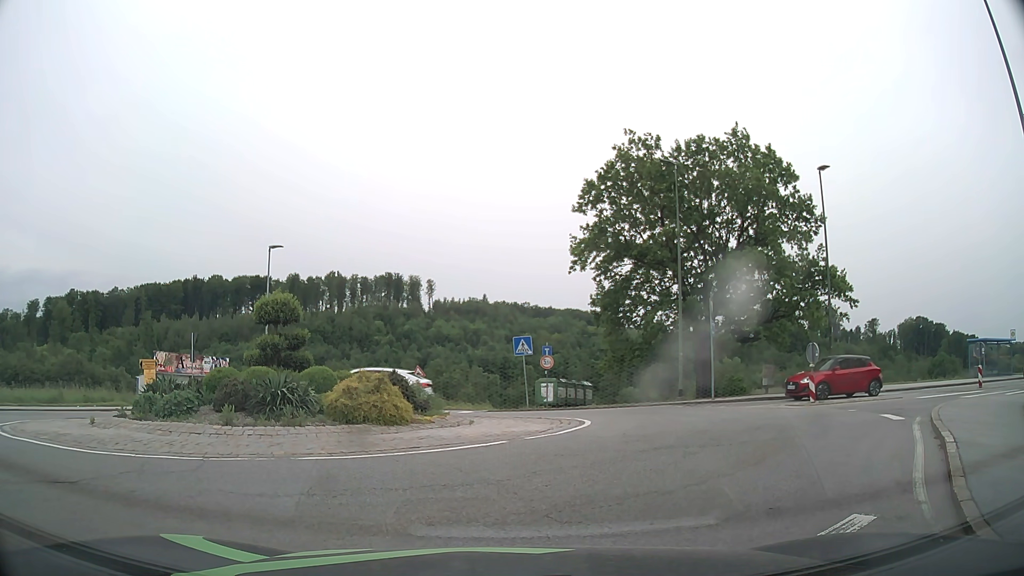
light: Day
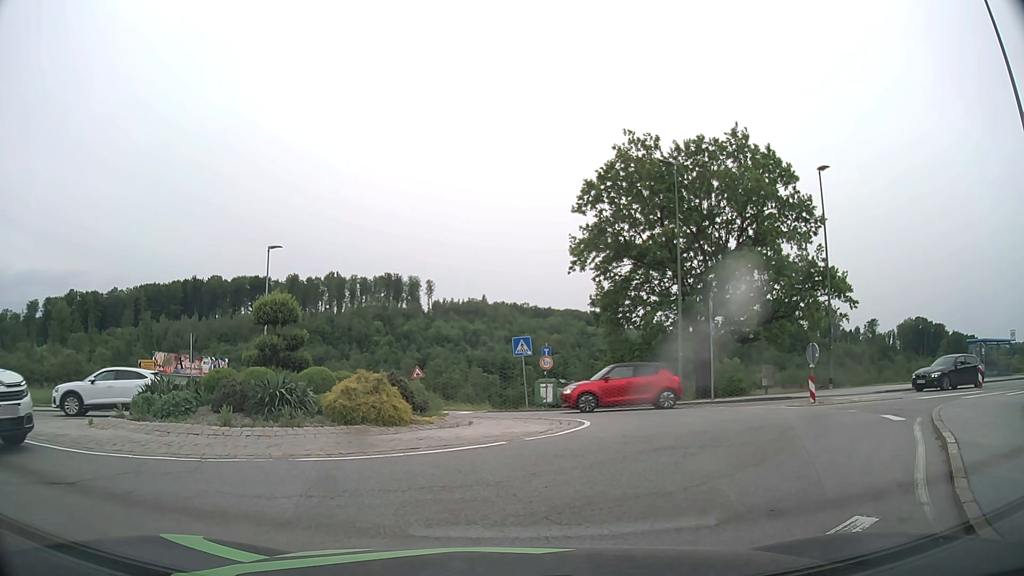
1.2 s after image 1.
(0.0, 0.0) m; 0°
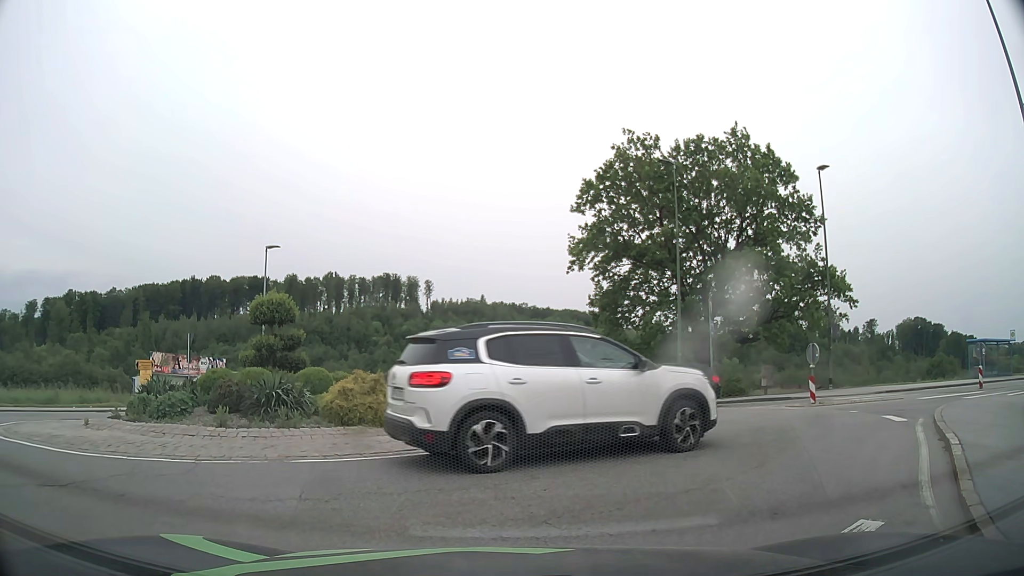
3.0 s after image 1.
(0.0, +0.1) m; 0°
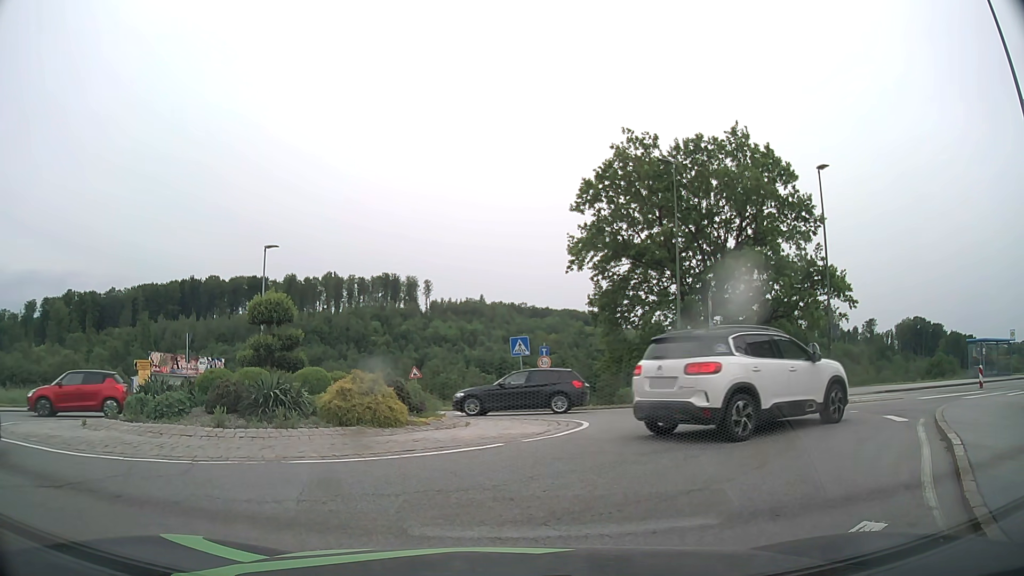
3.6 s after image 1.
(0.0, +0.1) m; 0°
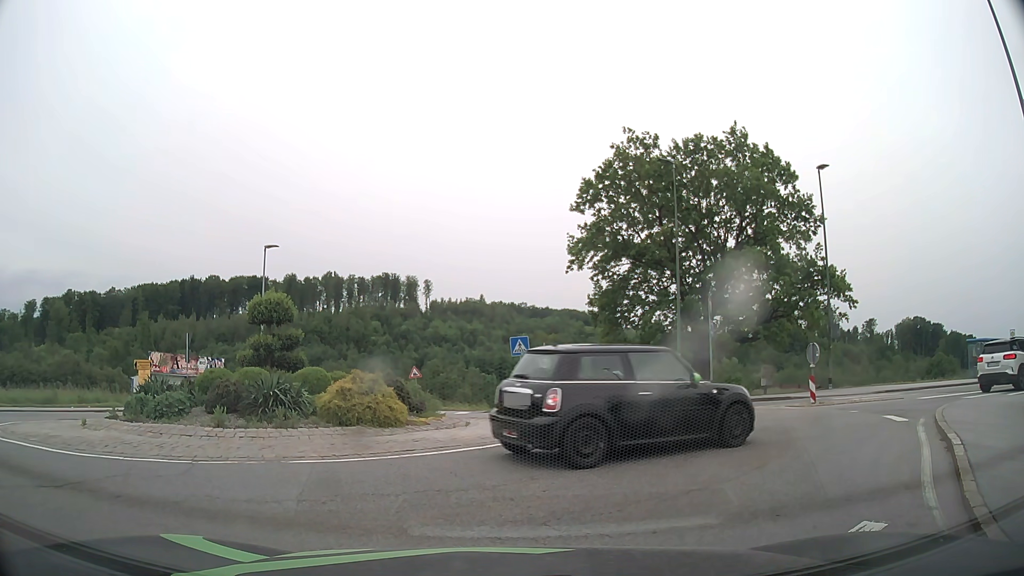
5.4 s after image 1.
(0.0, +0.1) m; 0°
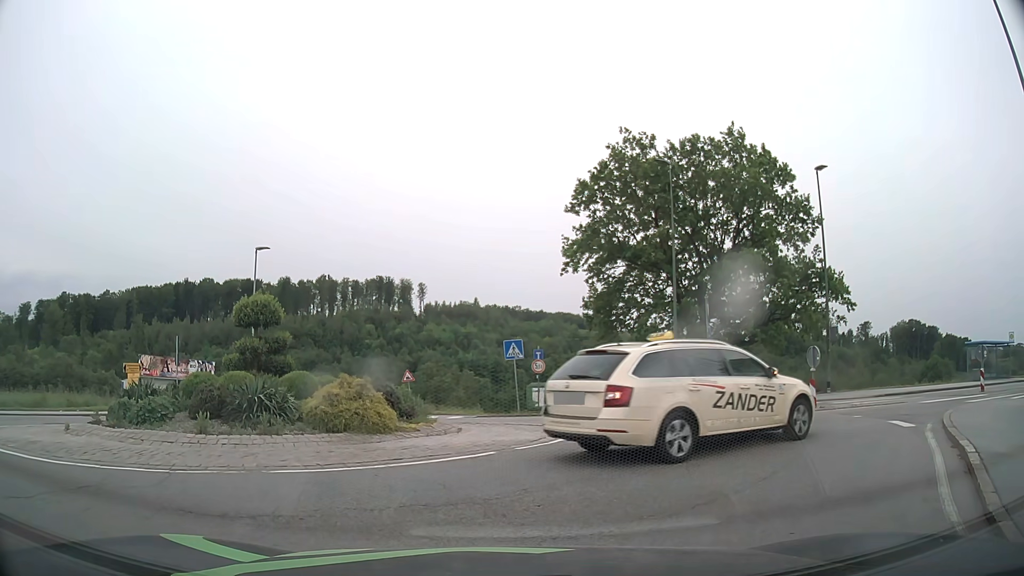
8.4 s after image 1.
(0.0, +0.5) m; 0°
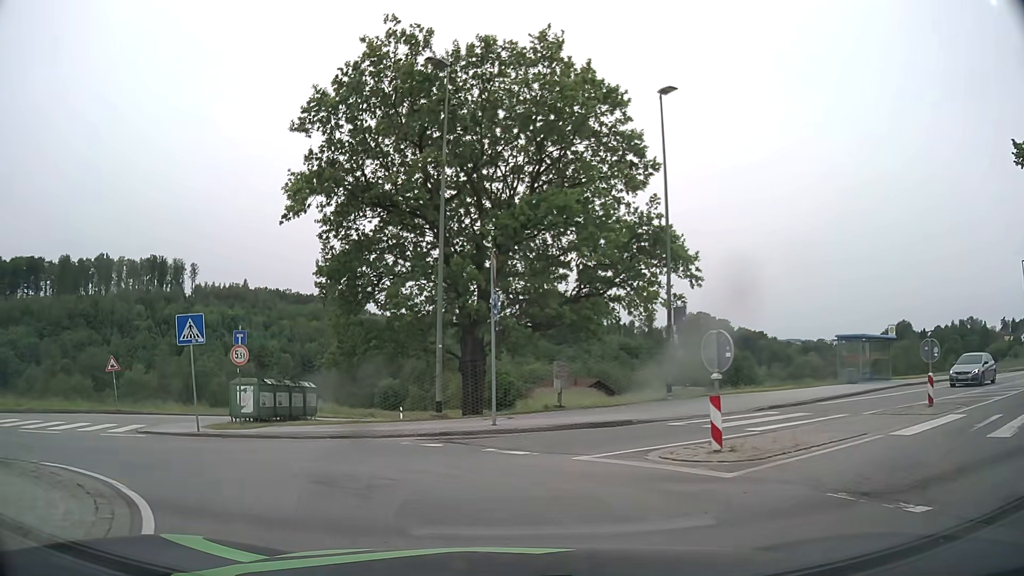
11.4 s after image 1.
(+2.1, +9.9) m; +20°
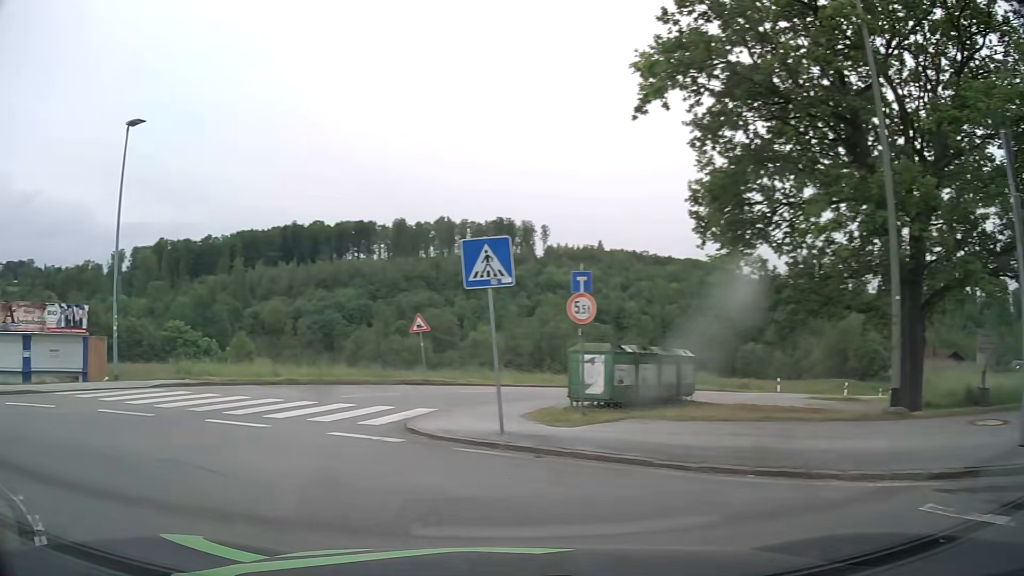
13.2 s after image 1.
(-1.5, +7.1) m; -29°
(-5, +8) (-15, +8) (-24, +4) (-34, +2) (-44, +1) (-54, +1) (-64, +1) (-74, 0) (-84, 0) (-94, 0) m
